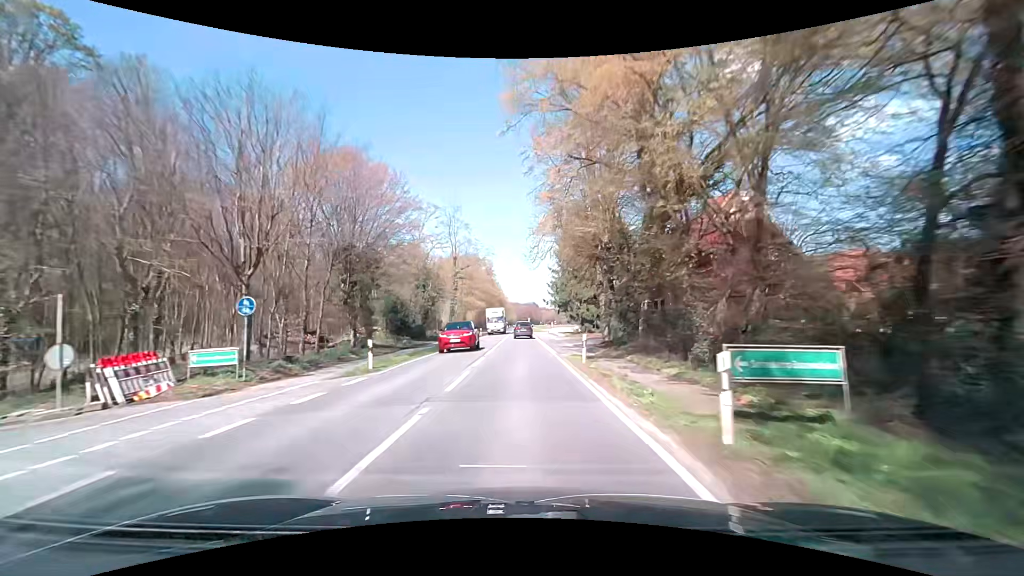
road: primary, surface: asphalt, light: Day
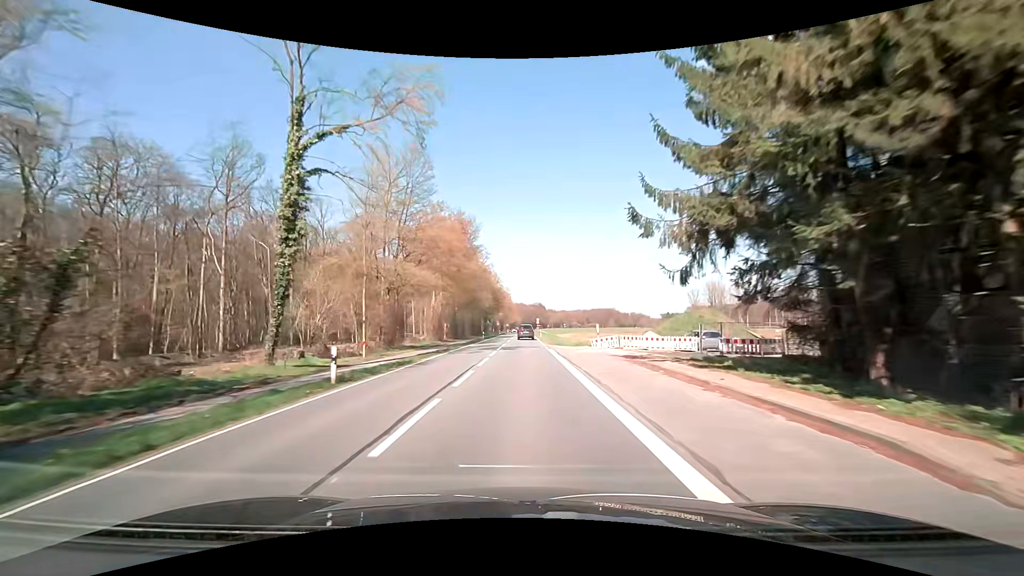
(-0.3, +53.3) m; -1°
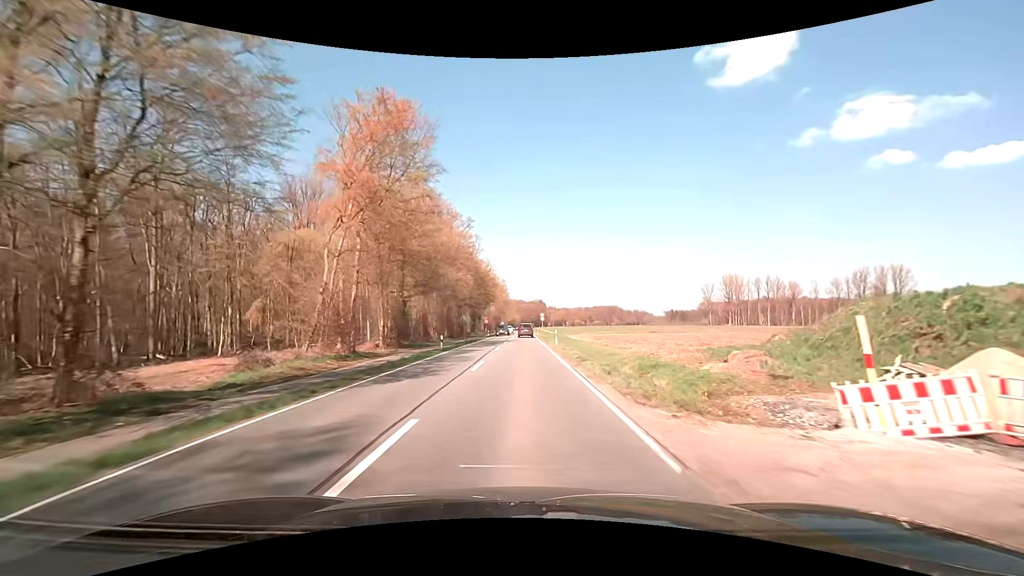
(0.0, +32.1) m; 0°
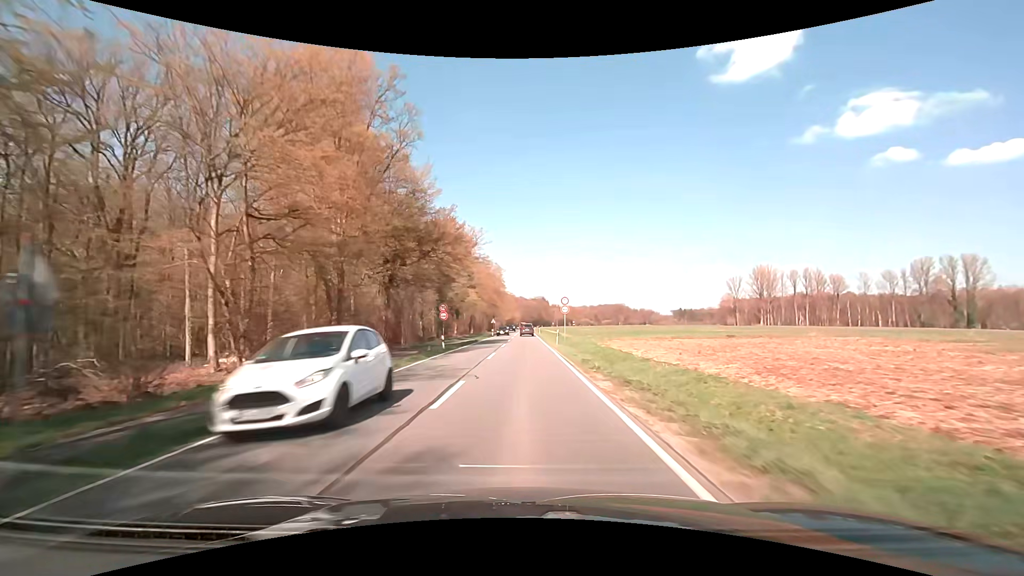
(-0.1, +43.0) m; 0°
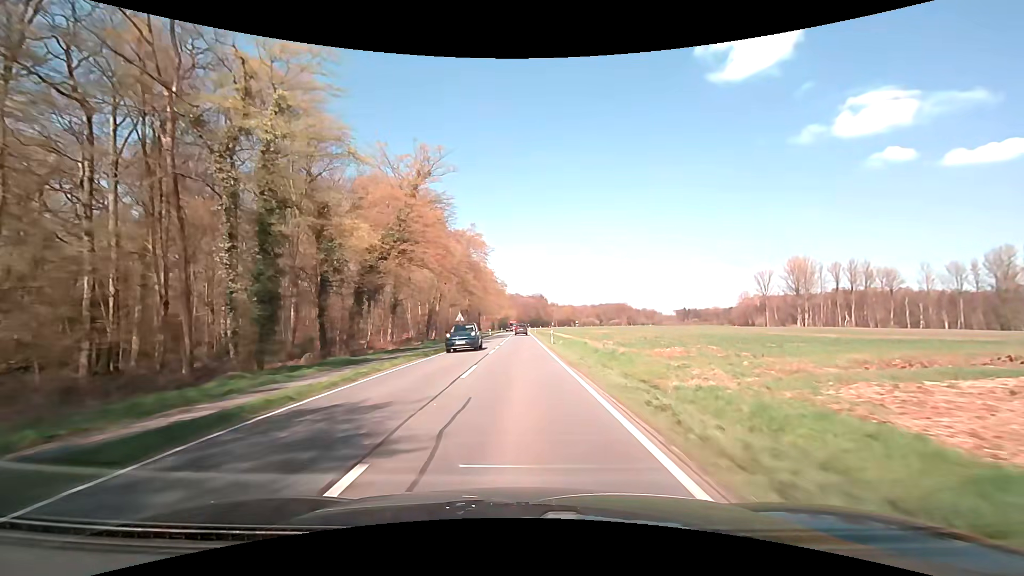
(+0.1, +43.2) m; 0°
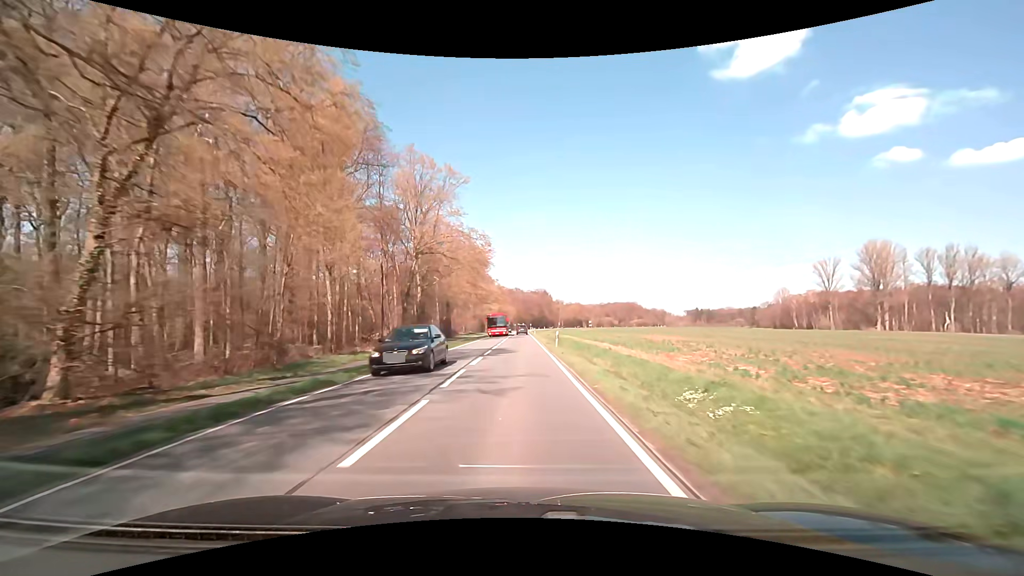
(-0.1, +54.3) m; 0°
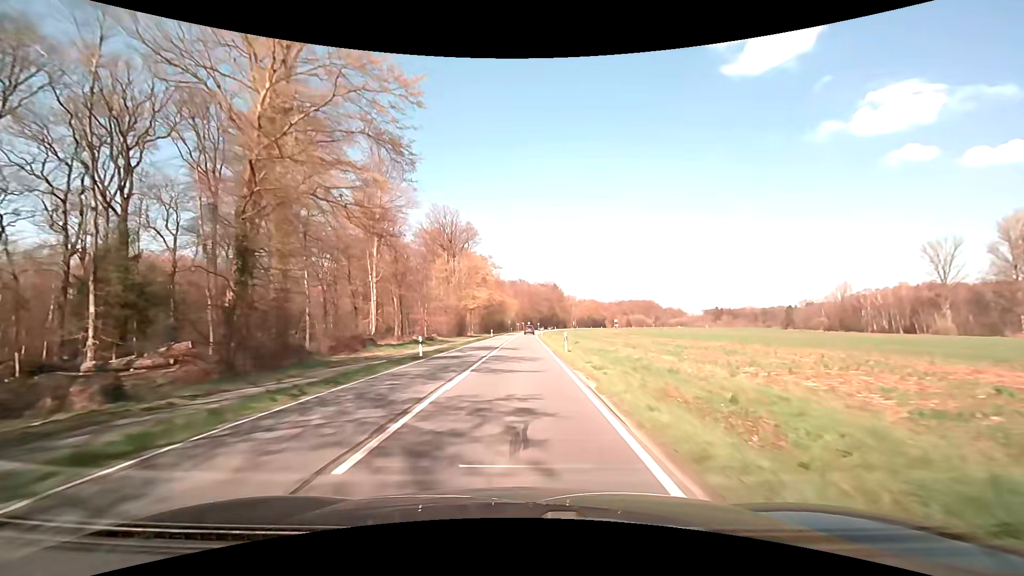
(-0.1, +54.4) m; -1°
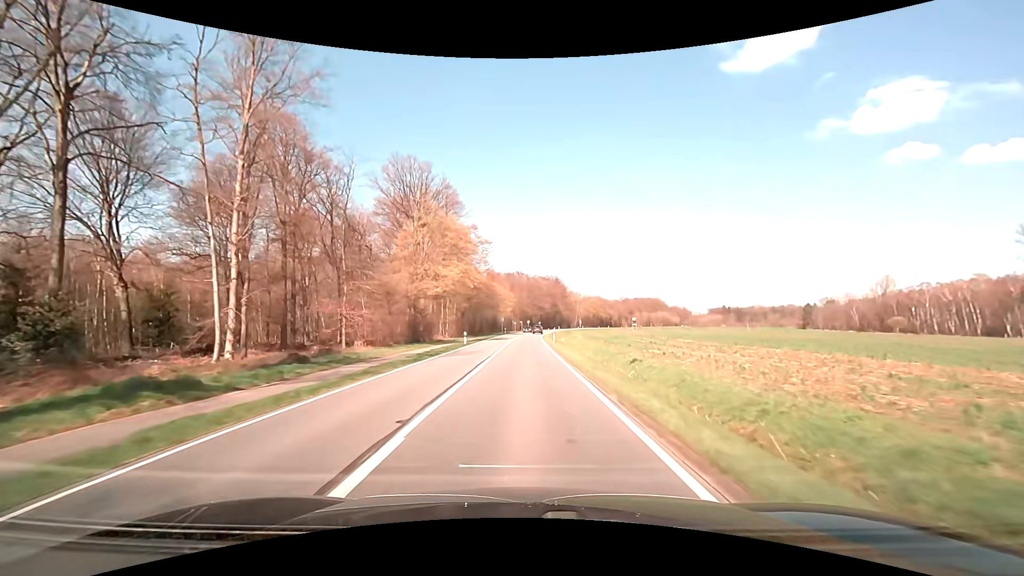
(0.0, +32.6) m; 0°
(0, +10) (0, +20) (0, +30) (0, +40) (0, +50) (+1, +60) (+1, +70) (+1, +80) (+2, +90) (+3, +100) m
